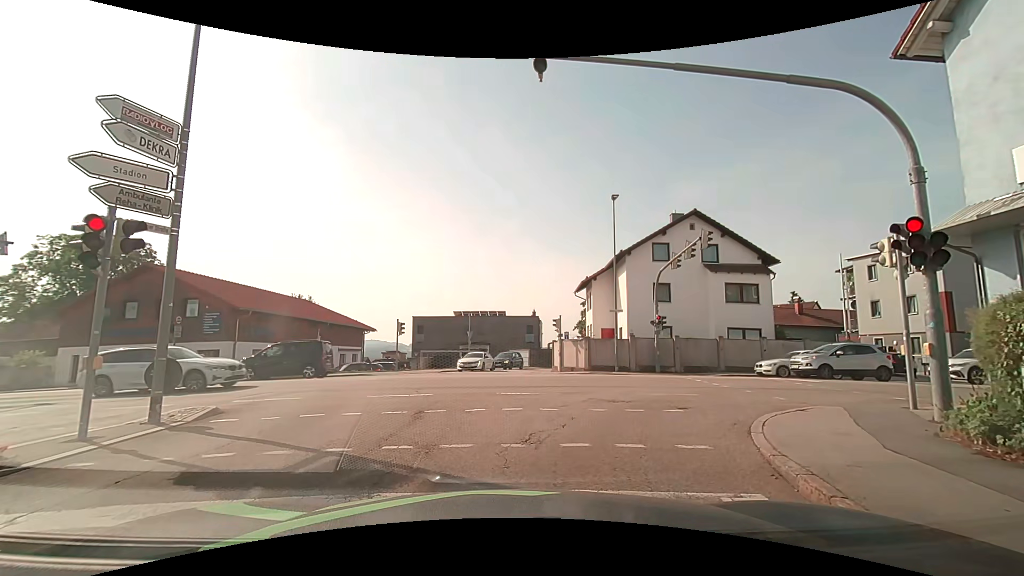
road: tertiary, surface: asphalt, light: Day
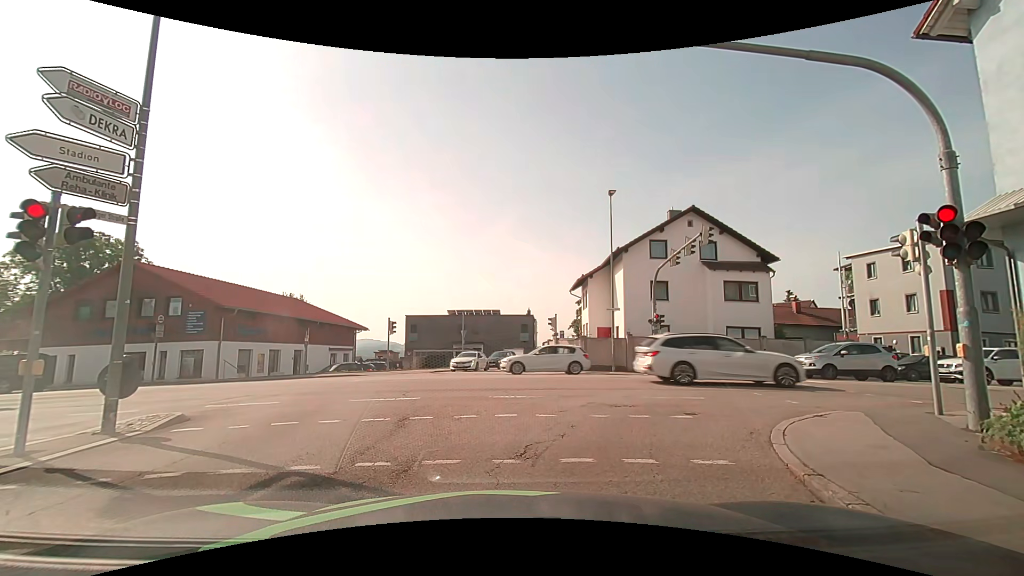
(0.0, +0.7) m; 0°
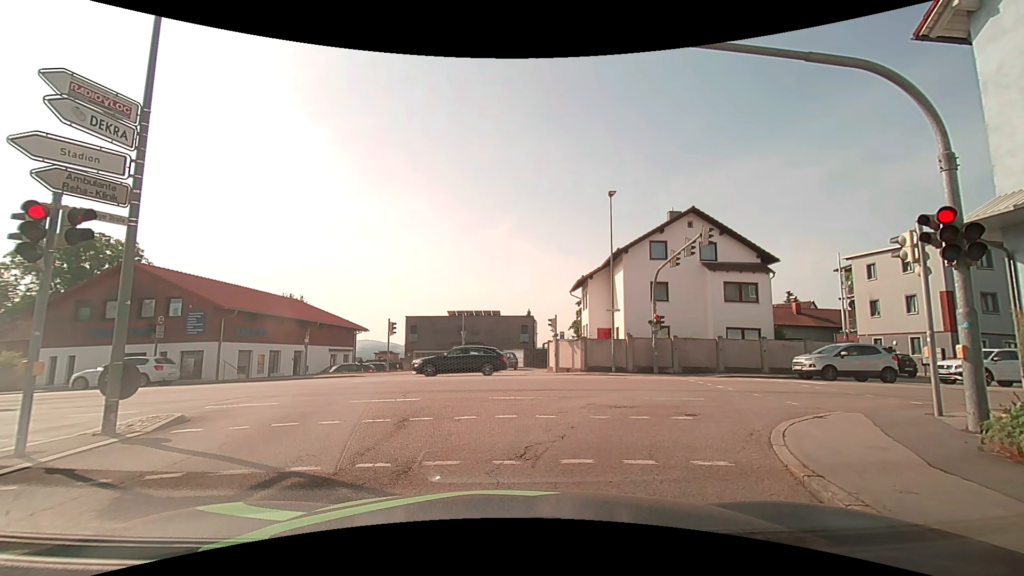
(0.0, +0.1) m; 0°
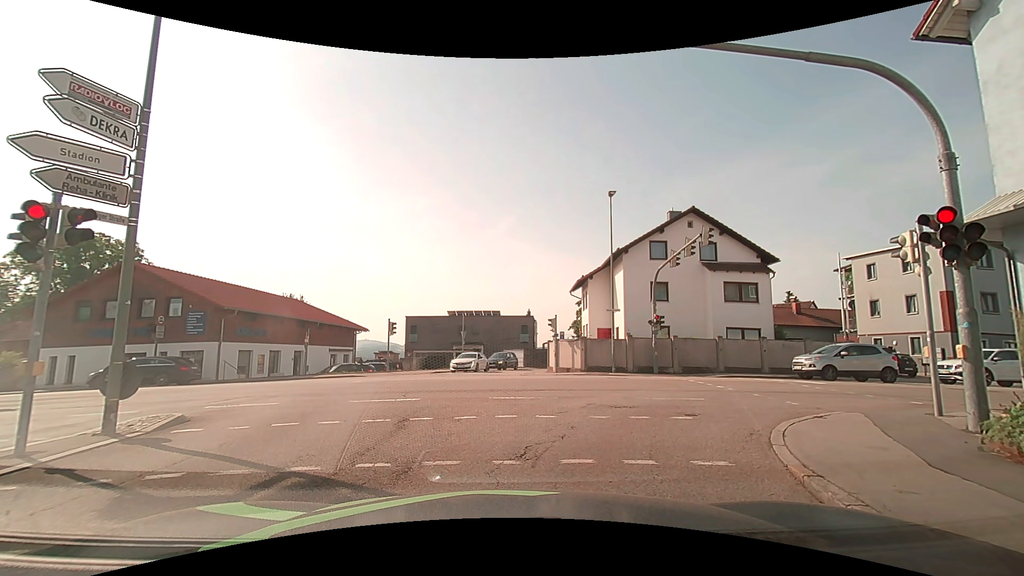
(0.0, 0.0) m; 0°
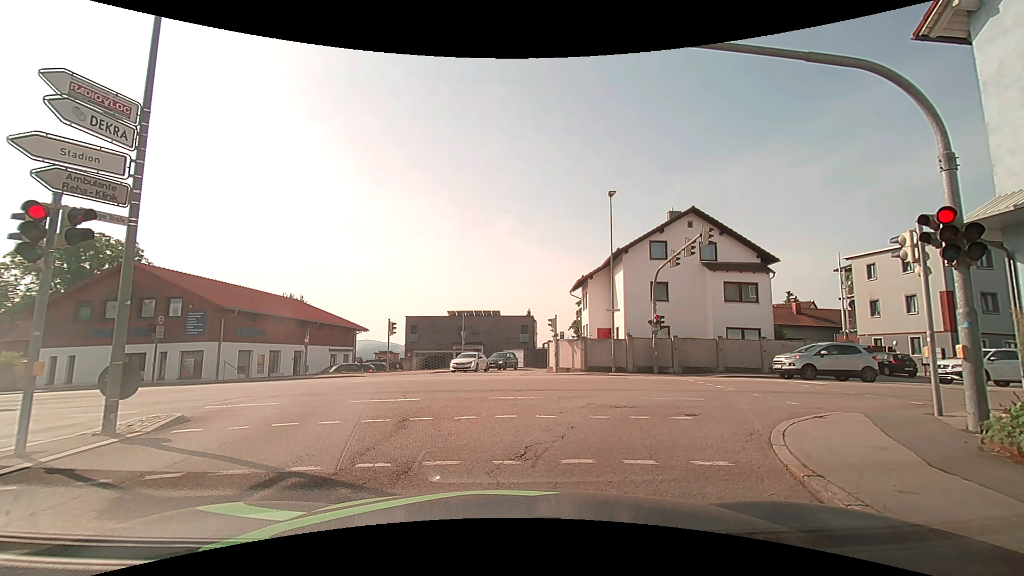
(0.0, 0.0) m; 0°
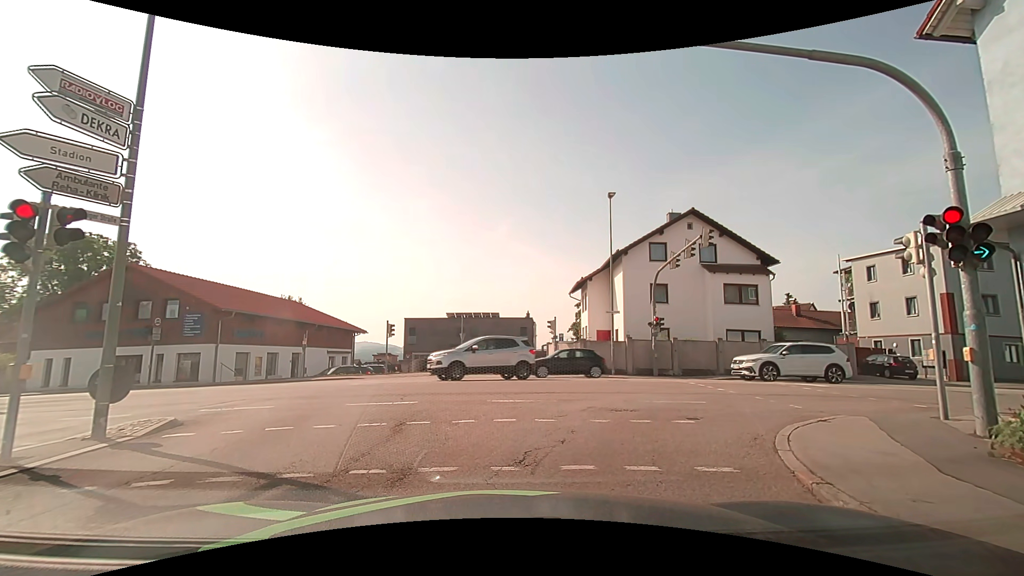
(0.0, +0.1) m; 0°
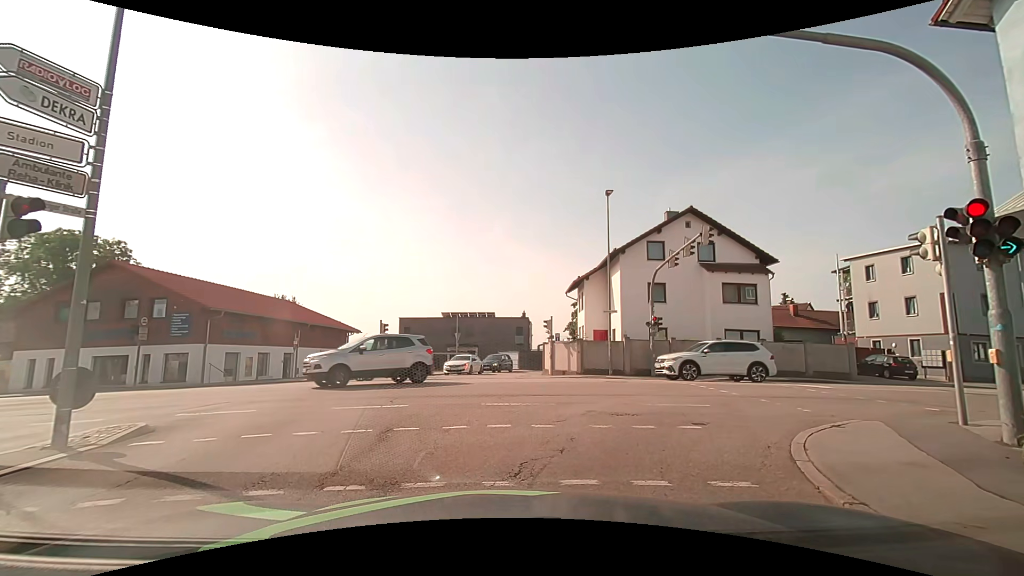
(0.0, +0.6) m; 0°
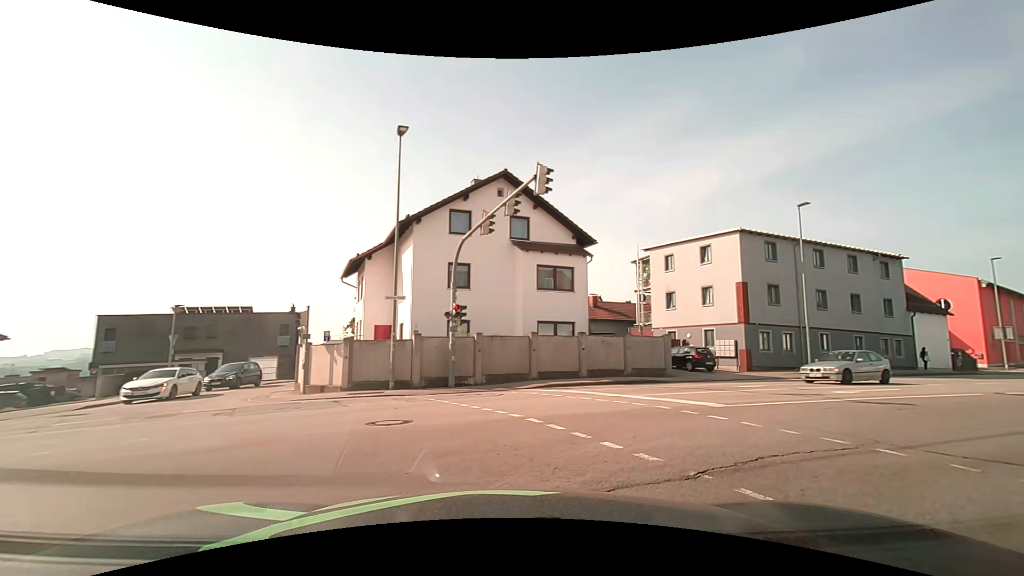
(+1.6, +8.6) m; +24°
(+5, +8) (+13, +13) (+23, +17) (+32, +21) (+41, +26) (+49, +30) (+58, +35) (+67, +40) (+75, +46) (+84, +51) m
